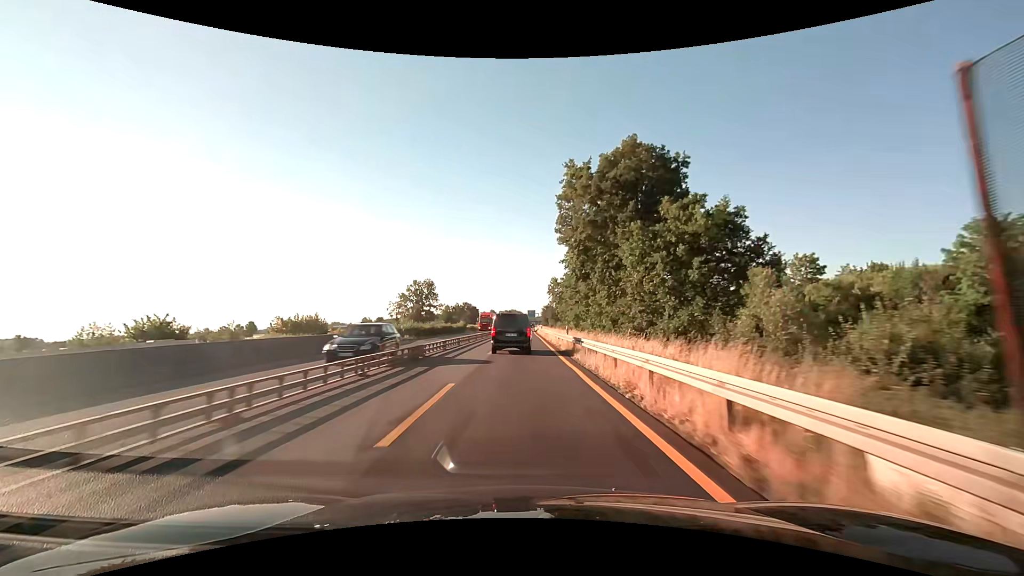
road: motorway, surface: asphalt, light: Day
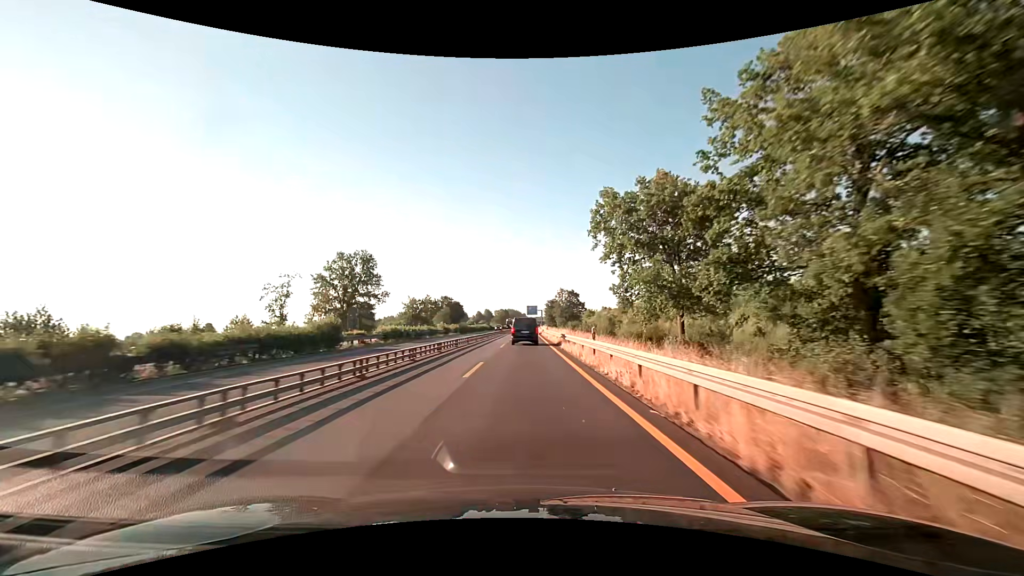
(0.0, +62.8) m; 0°
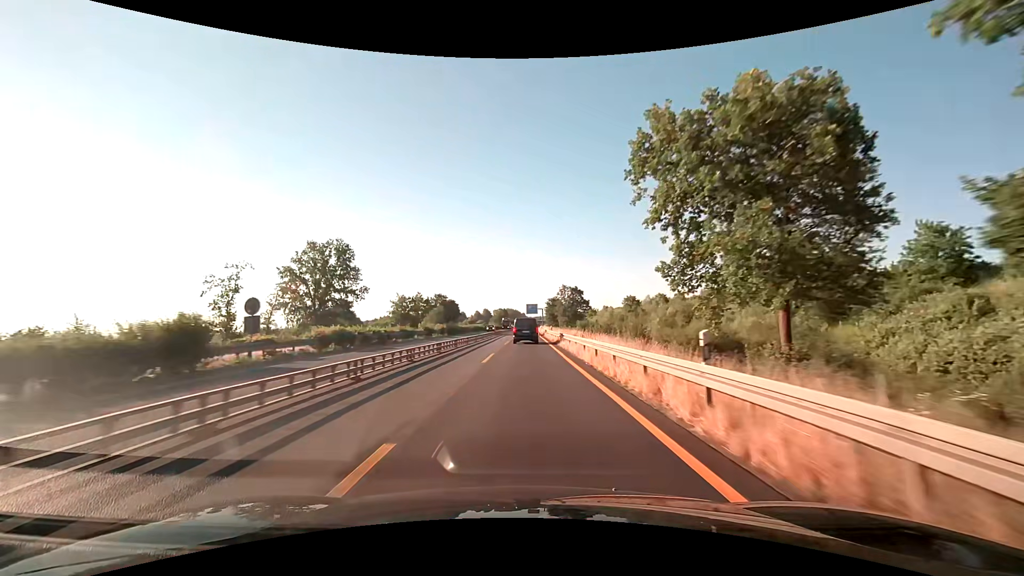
(0.0, +12.5) m; 0°
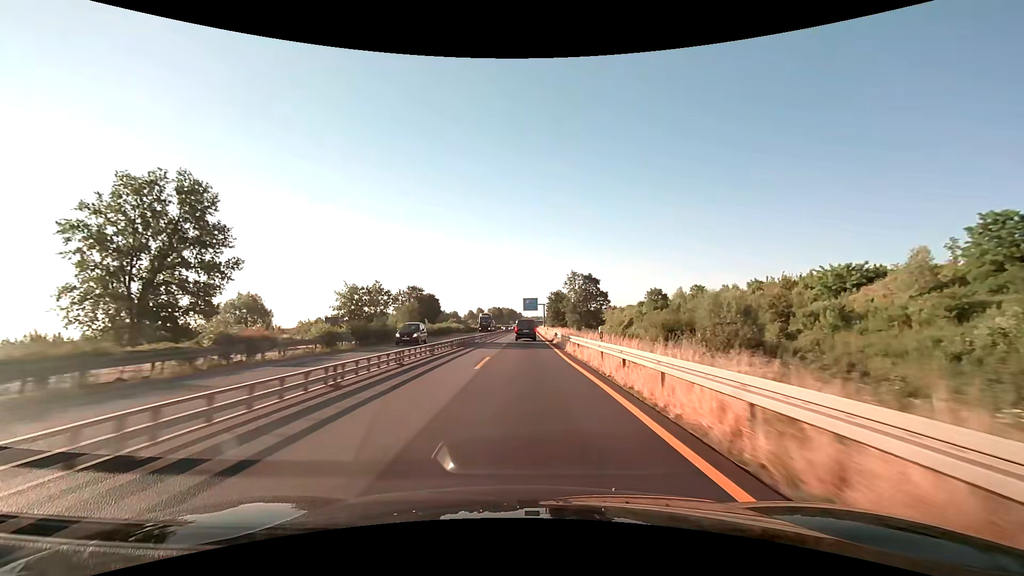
(+0.2, +37.6) m; +1°
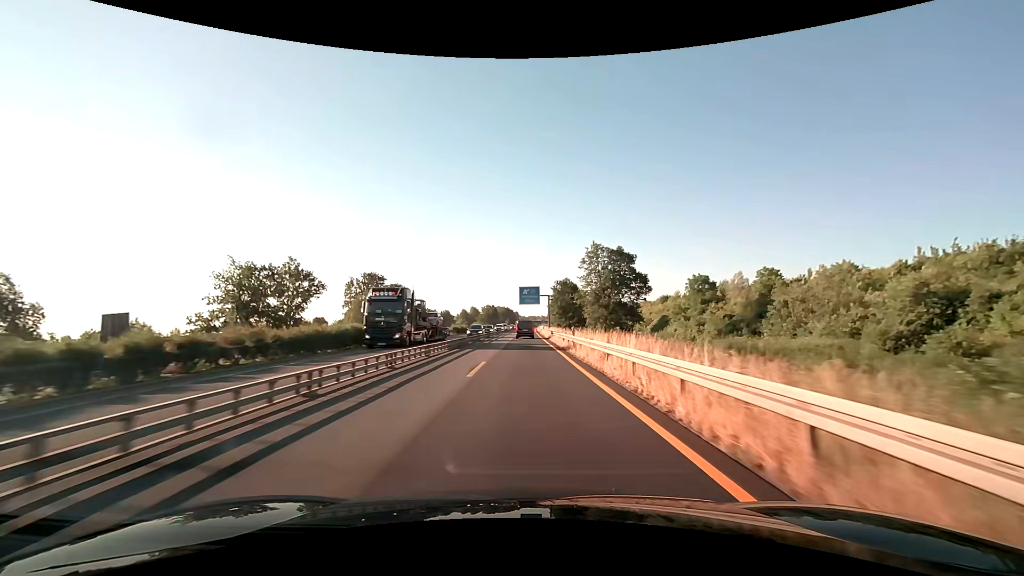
(+0.1, +37.6) m; 0°
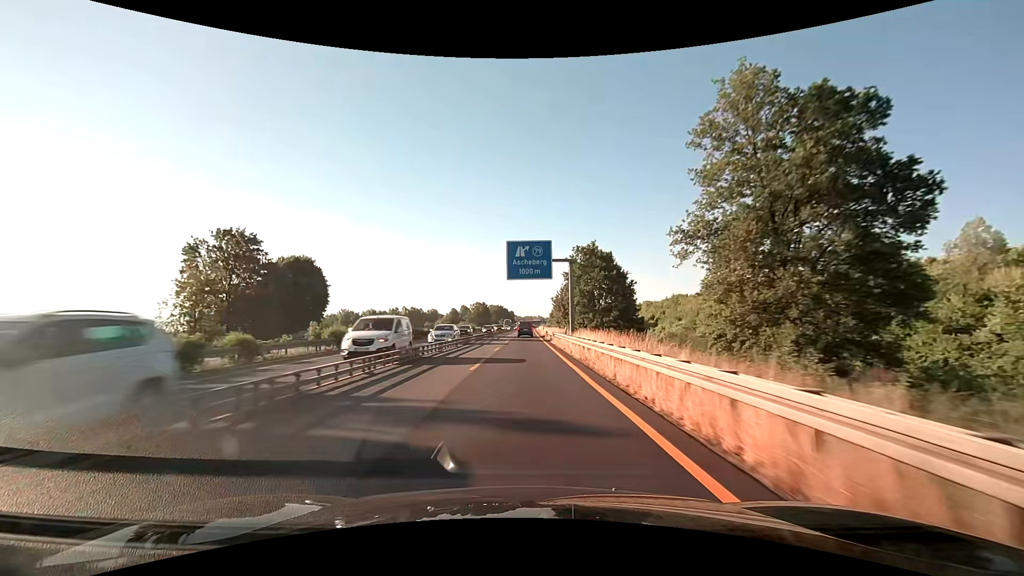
(+0.3, +49.9) m; 0°
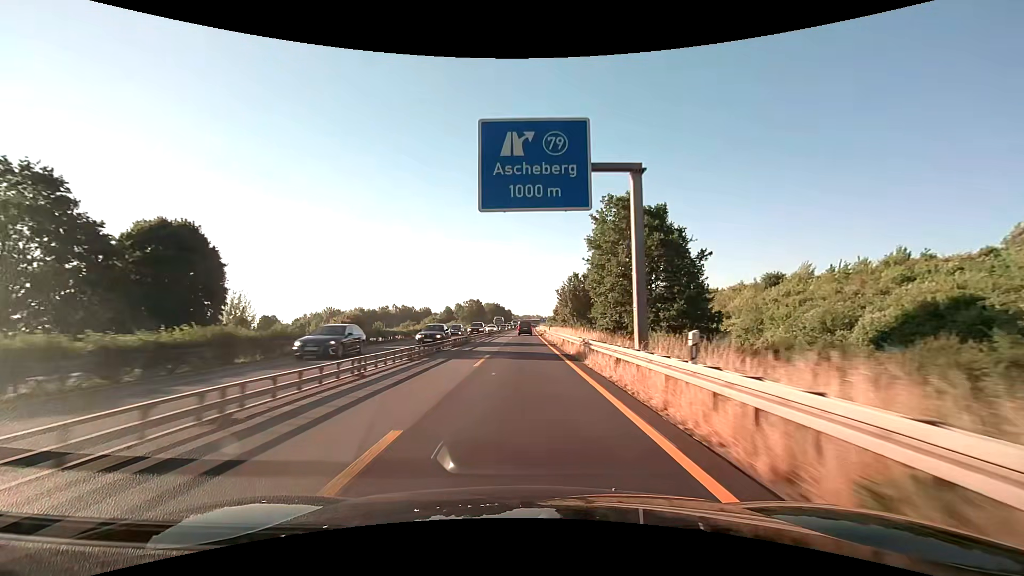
(+0.1, +25.0) m; 0°
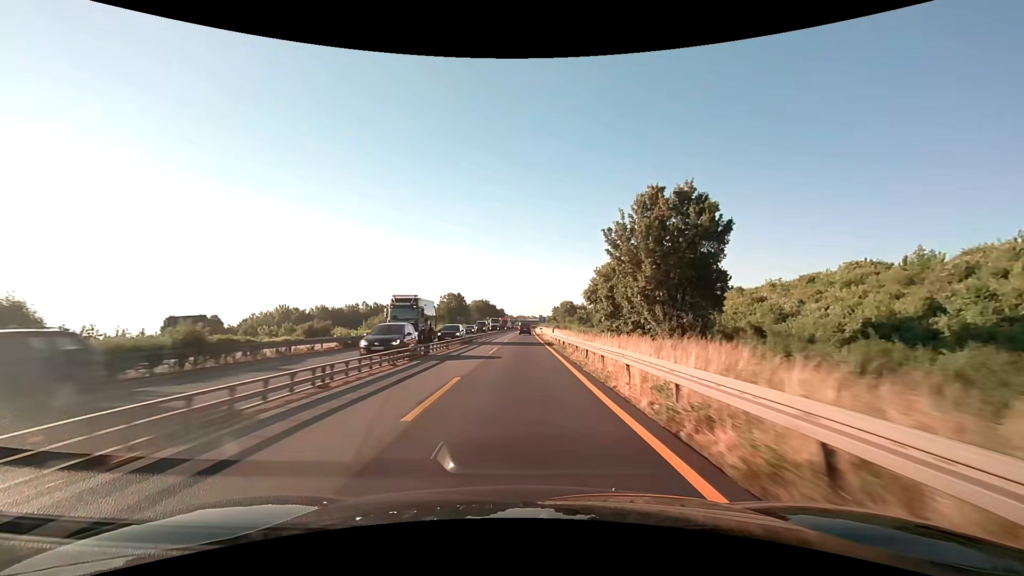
(+0.4, +62.5) m; +1°
(0, +10) (0, +20) (0, +30) (0, +40) (0, +50) (0, +60) (0, +70) (0, +80) (0, +90) (+1, +100) m
